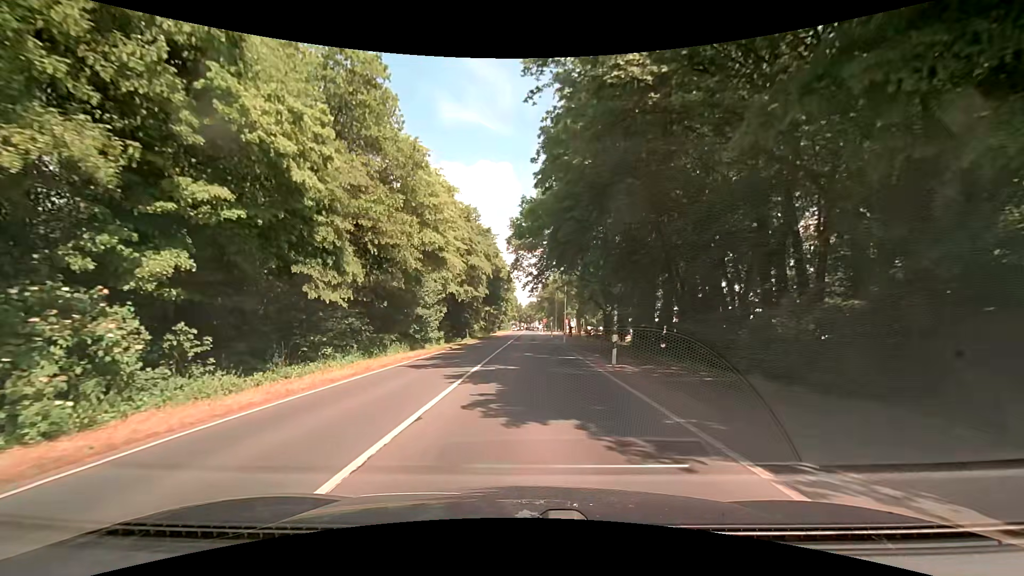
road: secondary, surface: asphalt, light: Day
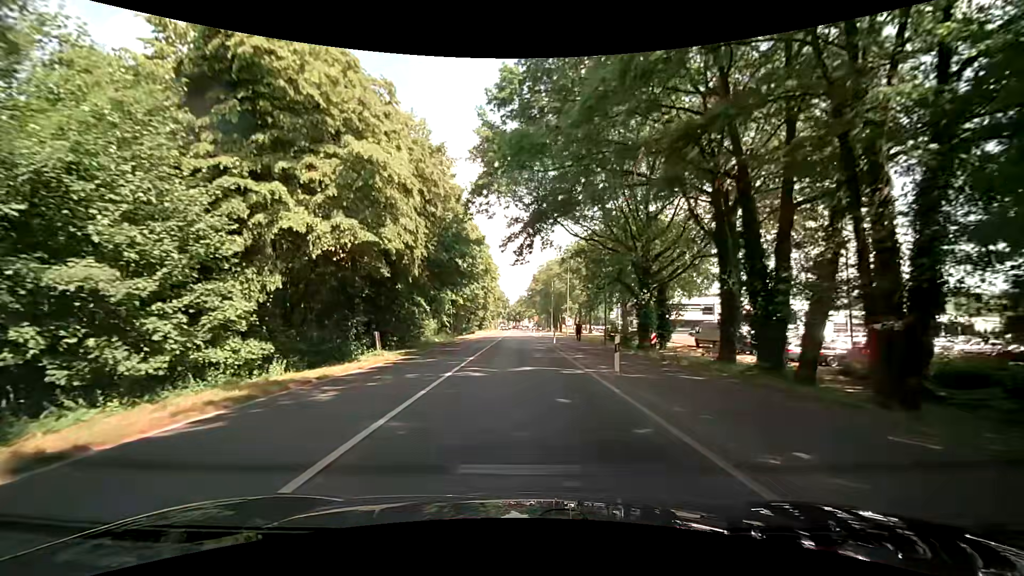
(+0.8, +28.4) m; +3°
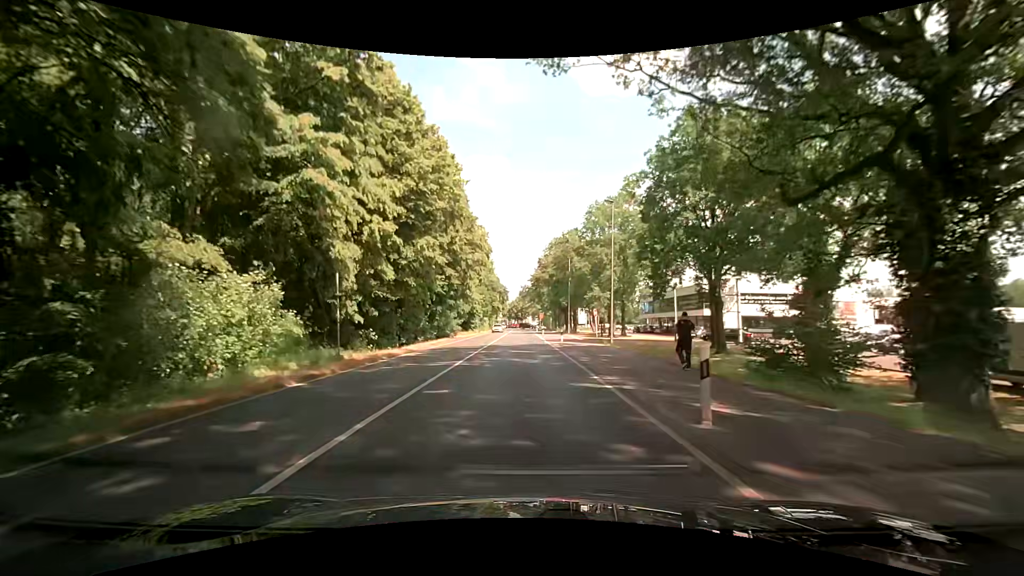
(-0.4, +32.2) m; -1°
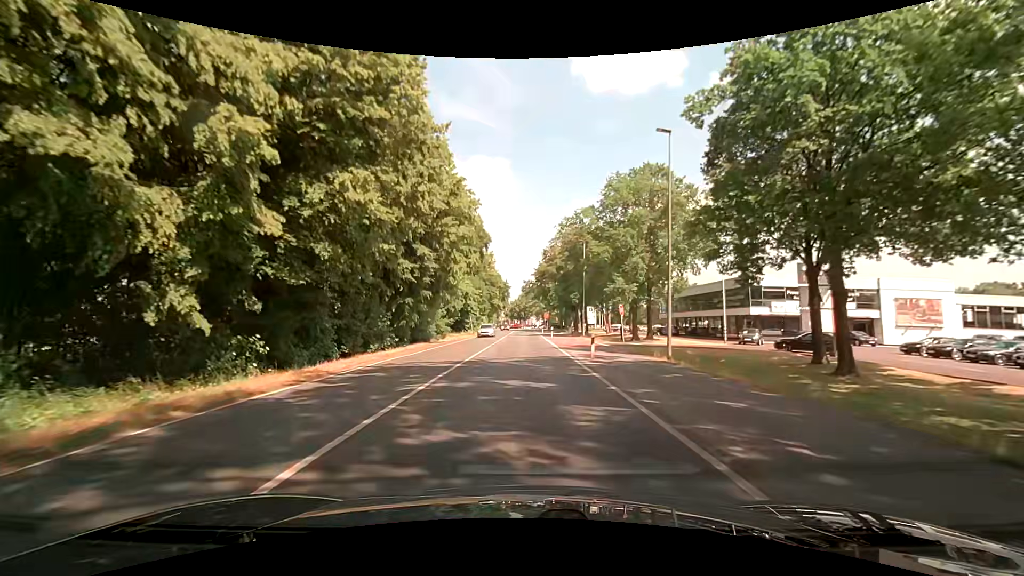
(0.0, +13.2) m; -1°
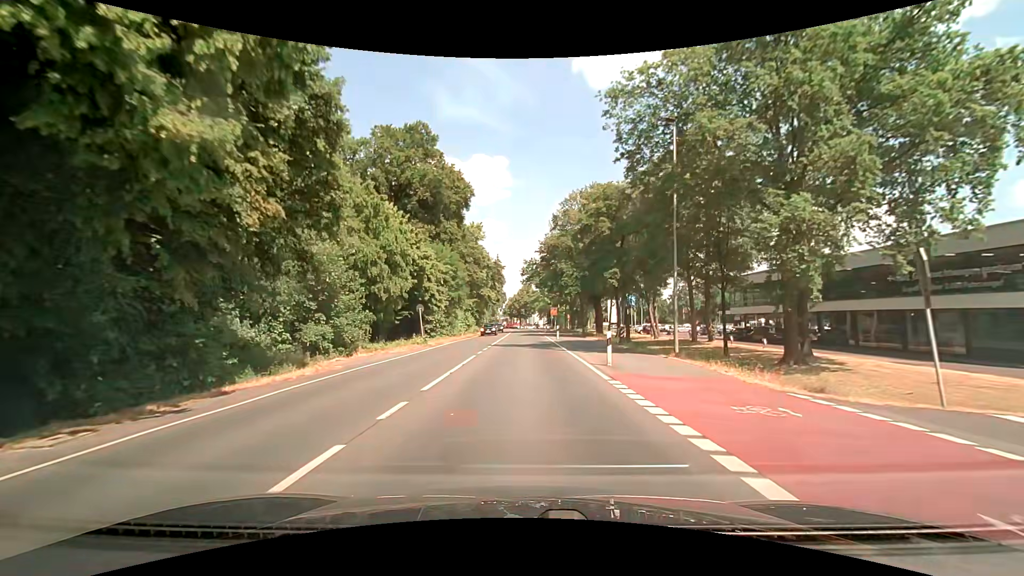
(+0.4, +32.0) m; +1°
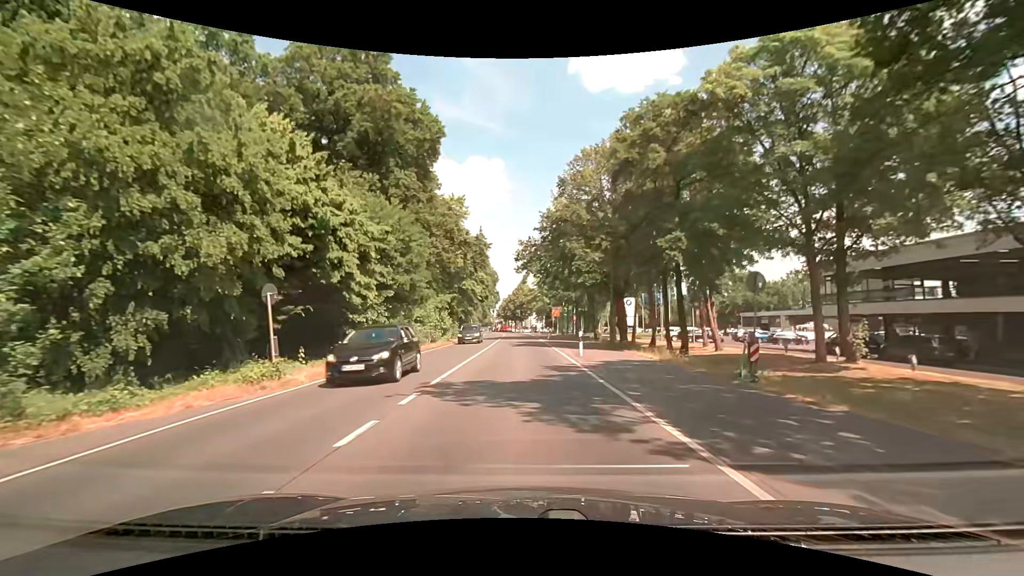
(0.0, +19.3) m; 0°
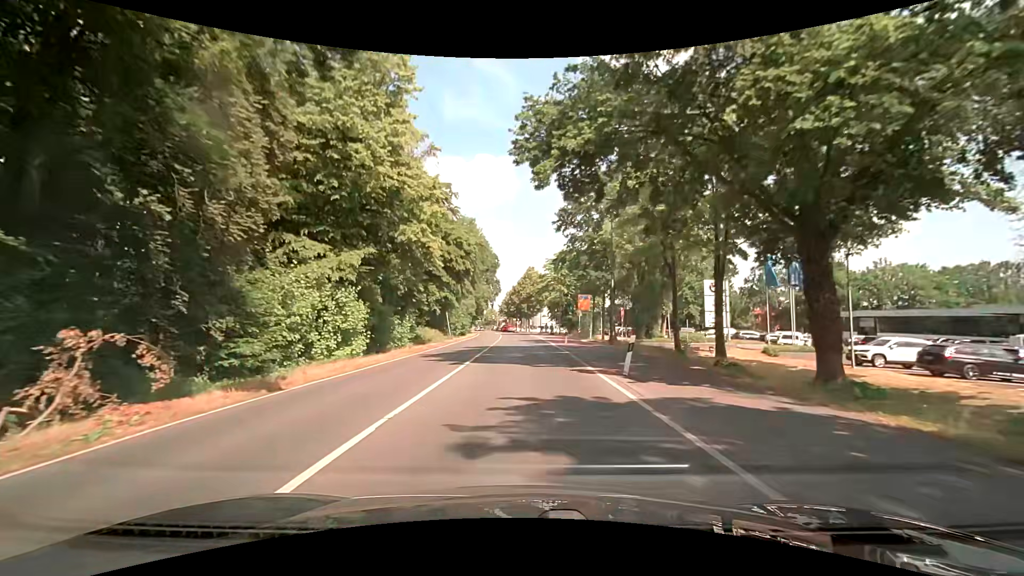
(-0.1, +33.8) m; 0°
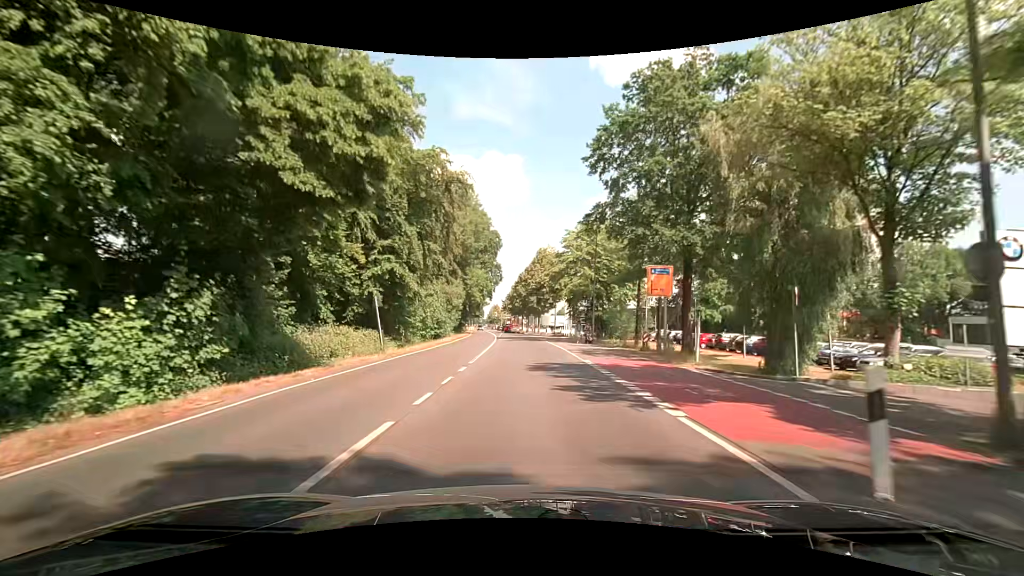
(-0.4, +27.7) m; -1°
(0, +10) (0, +20) (0, +30) (0, +40) (-1, +50) (-1, +60) (-1, +70) (-1, +80) (-2, +90) (-2, +100) m
